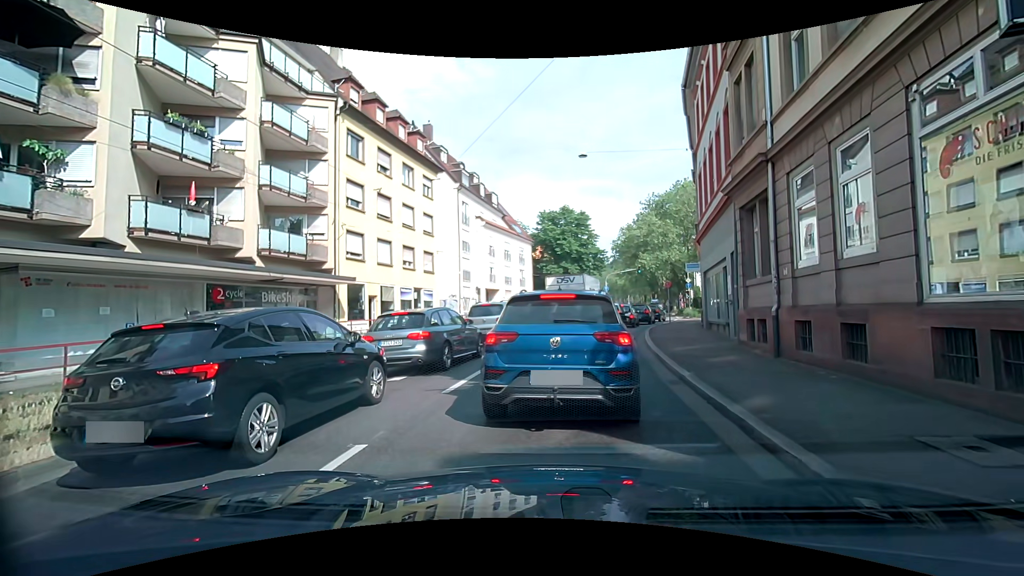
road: primary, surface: asphalt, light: Day
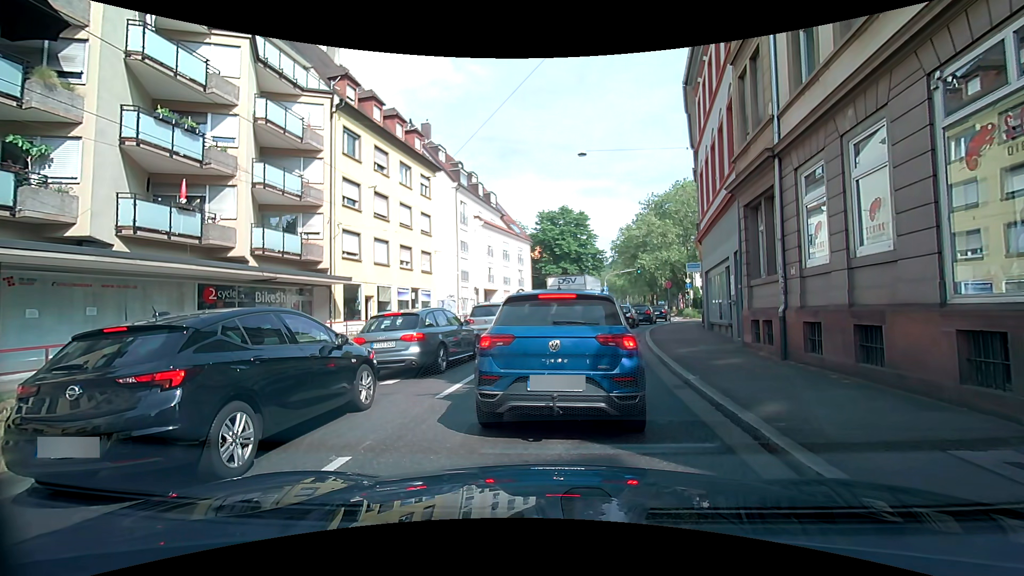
(0.0, +0.4) m; 0°
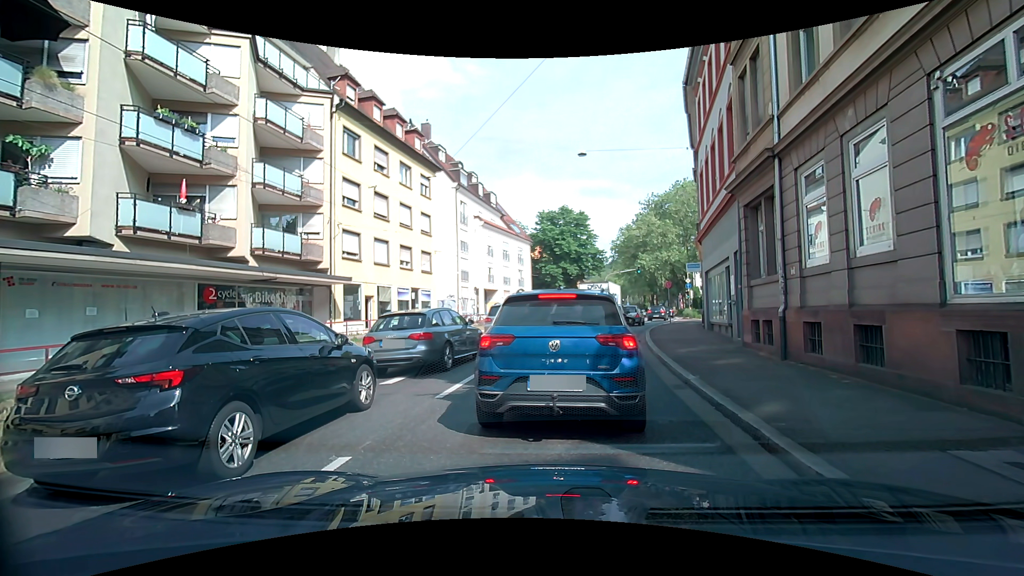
(0.0, 0.0) m; 0°
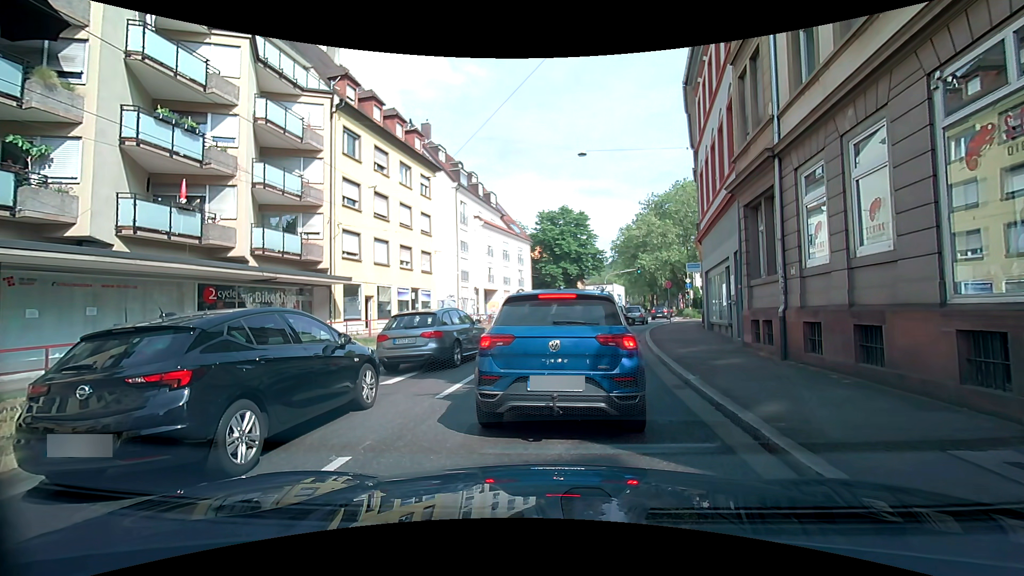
(0.0, 0.0) m; 0°
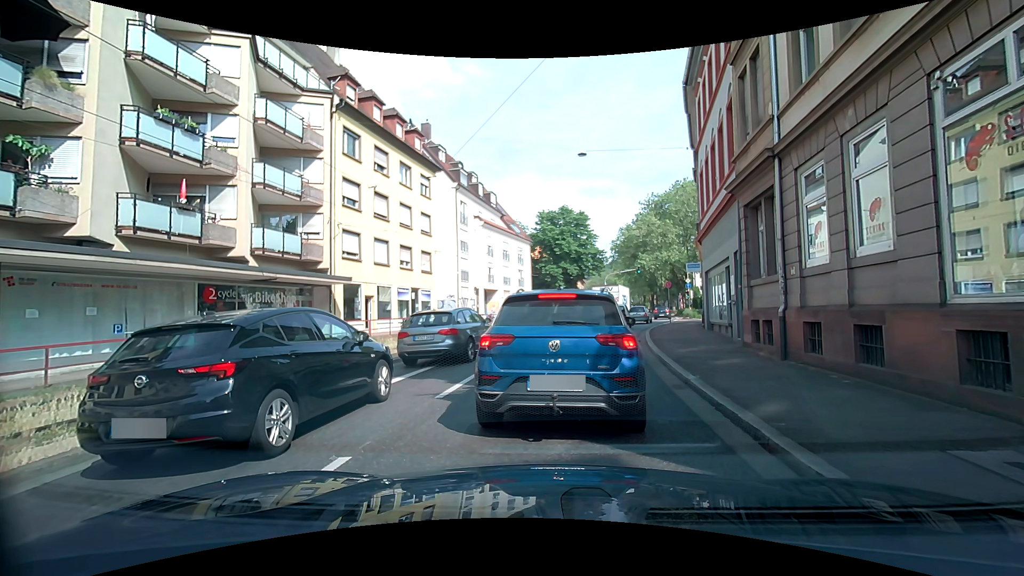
(0.0, 0.0) m; 0°
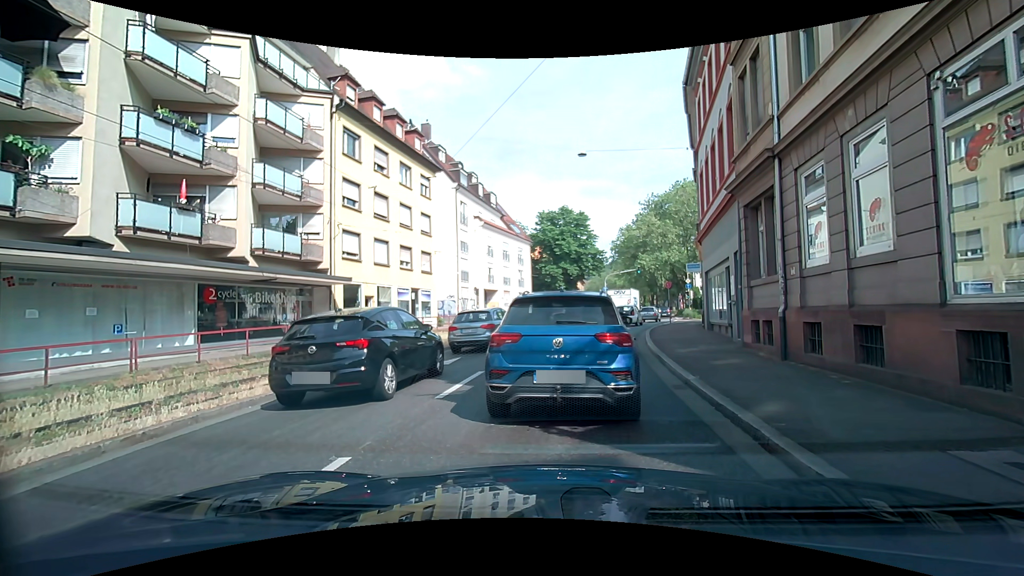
(0.0, 0.0) m; 0°
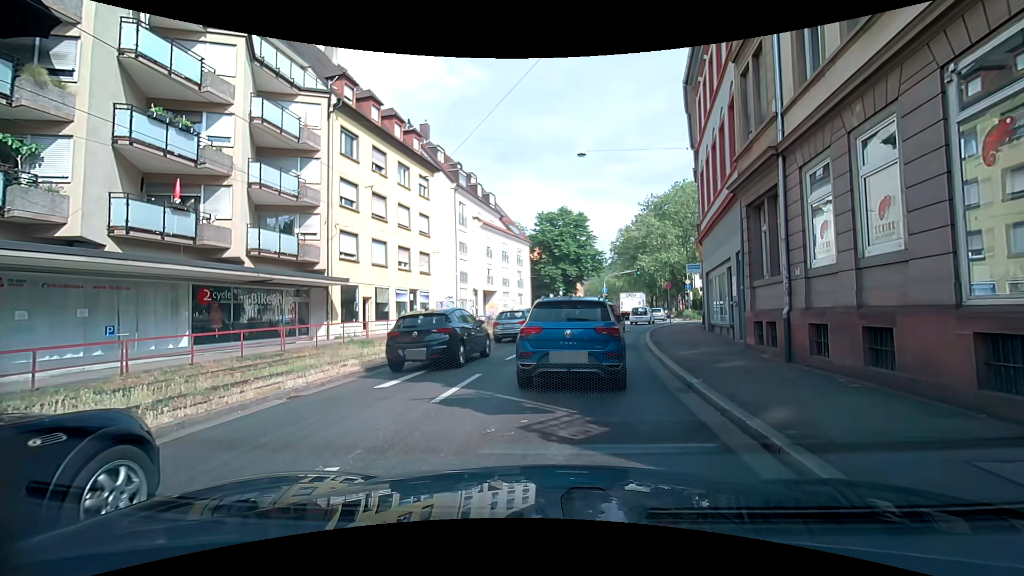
(0.0, +0.2) m; 0°
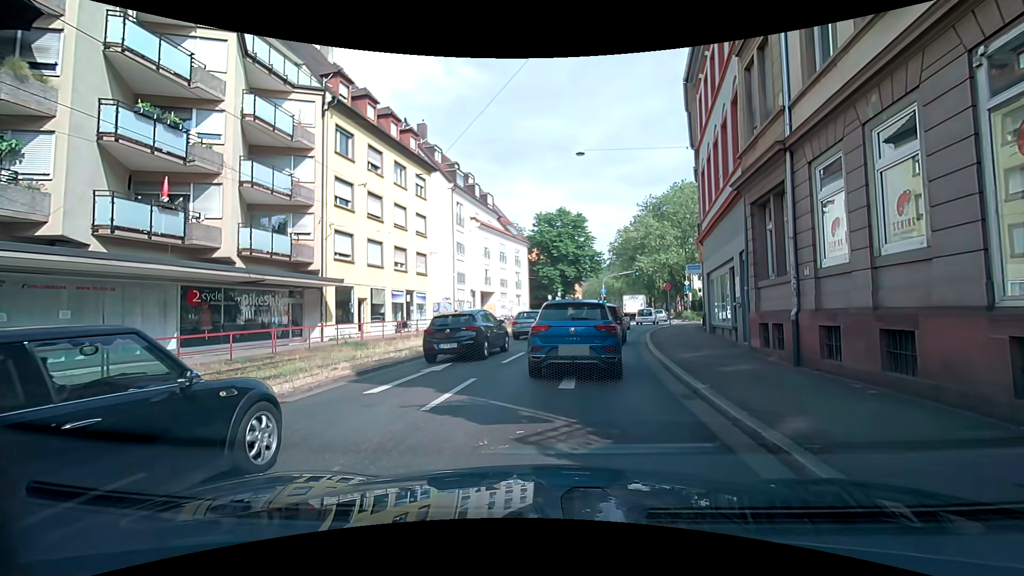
(0.0, +0.5) m; 0°
(+1, +10) (+2, +20) (+4, +30) (+7, +39) (+11, +49) (+14, +58) (+17, +68) (+19, +77) (+21, +87) (+23, +97) m
